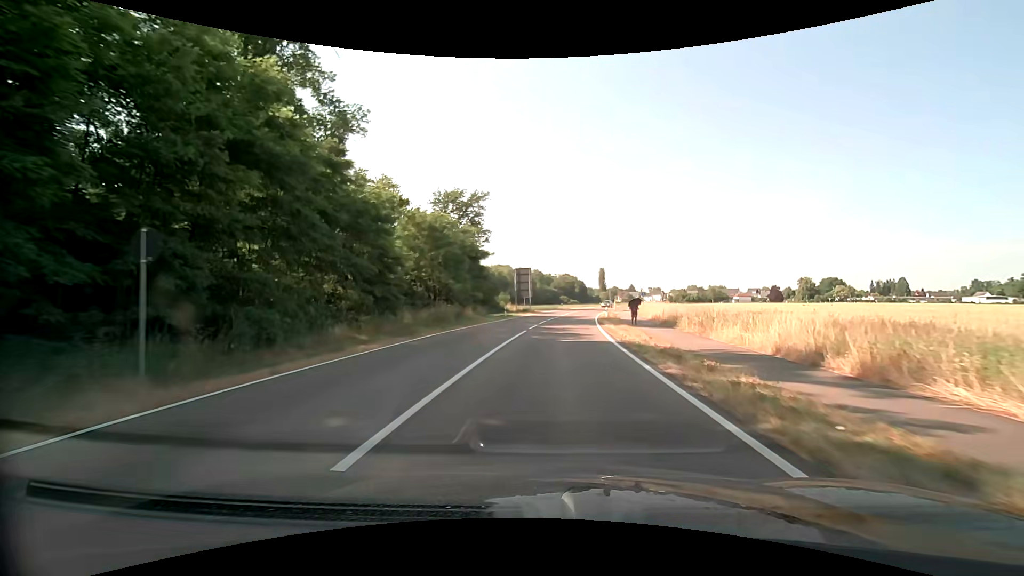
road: tertiary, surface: asphalt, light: Day
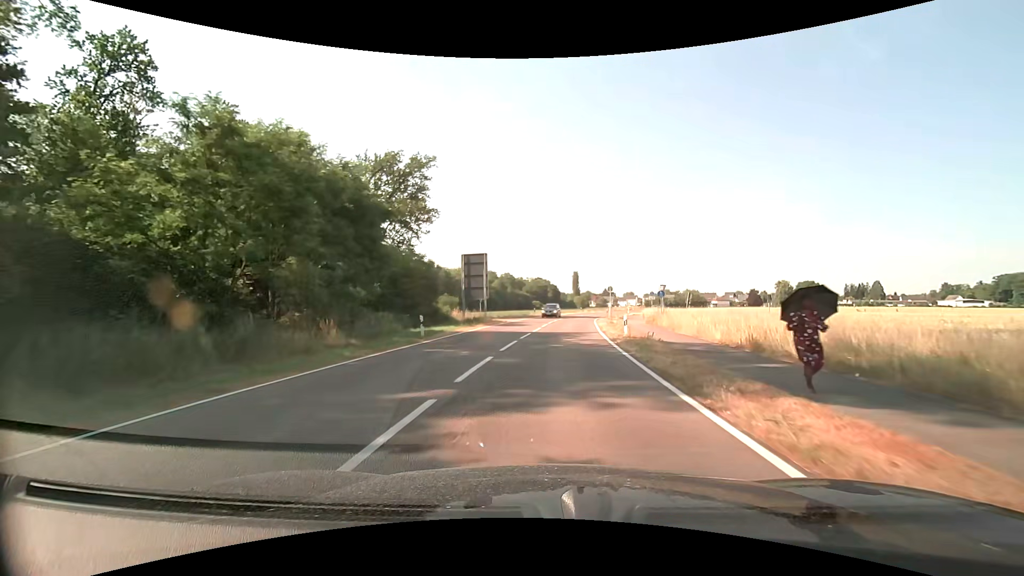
(+0.7, +22.8) m; +3°
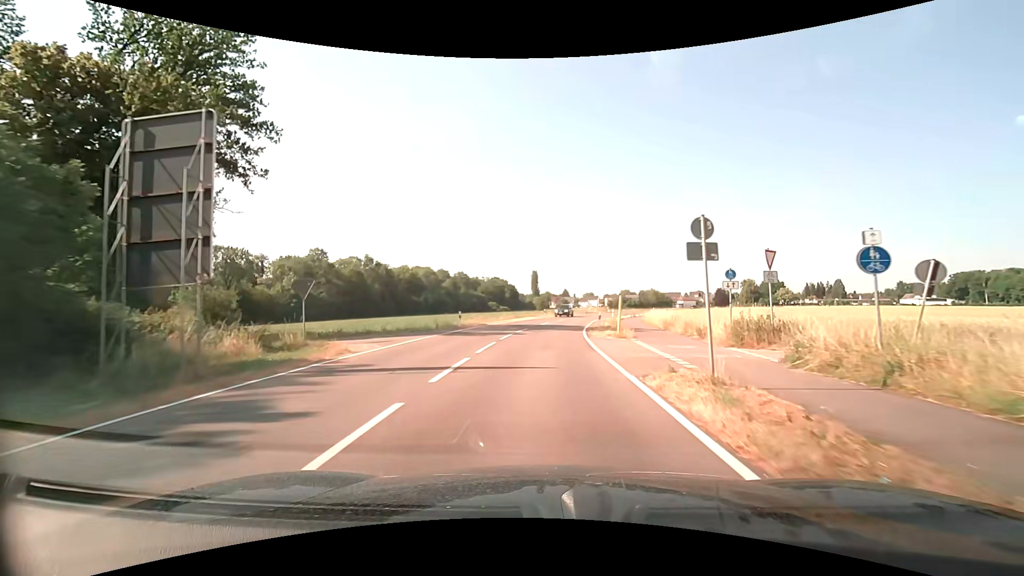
(+1.5, +30.3) m; +5°
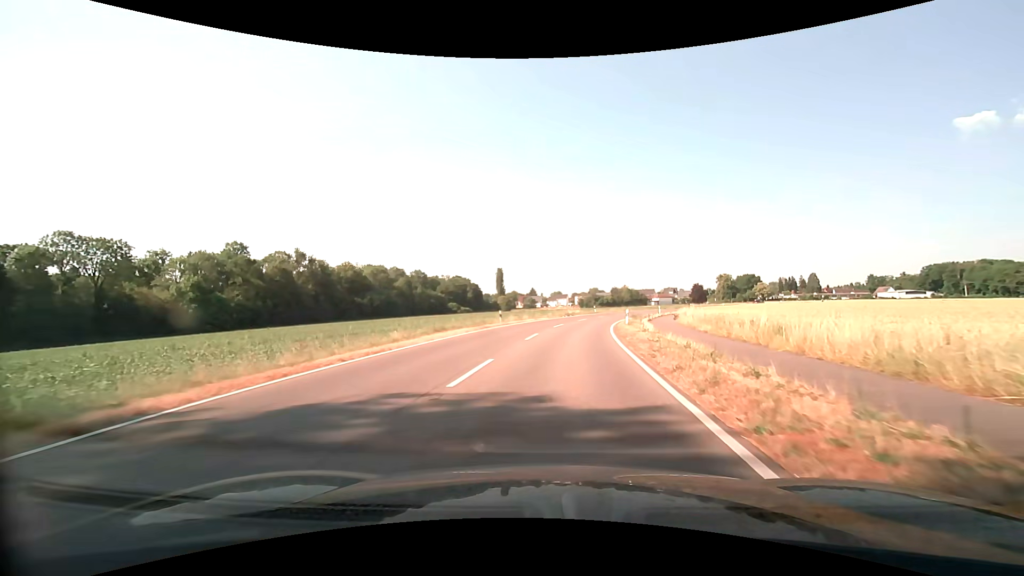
(+0.7, +30.4) m; +4°
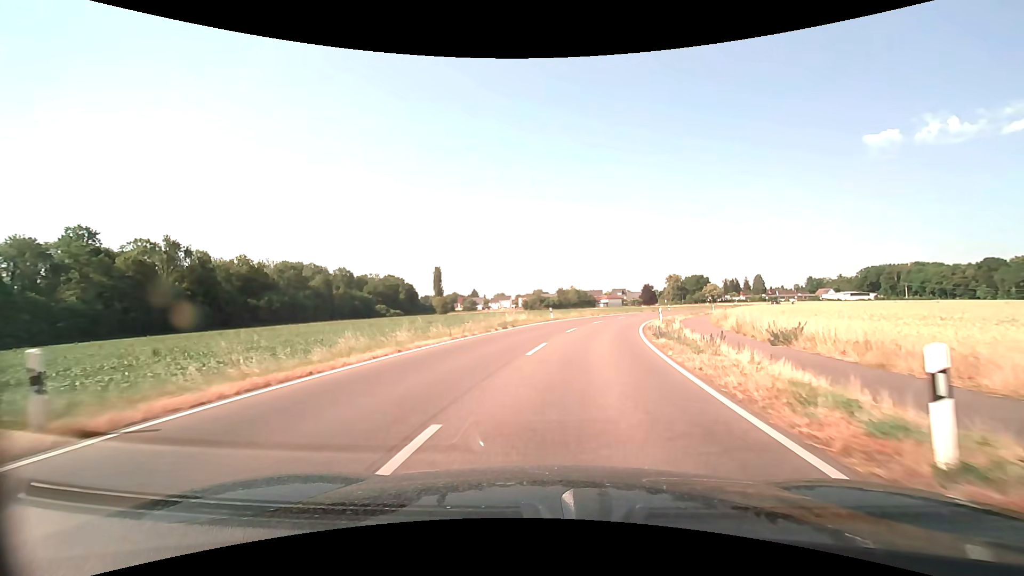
(+1.6, +30.4) m; +6°
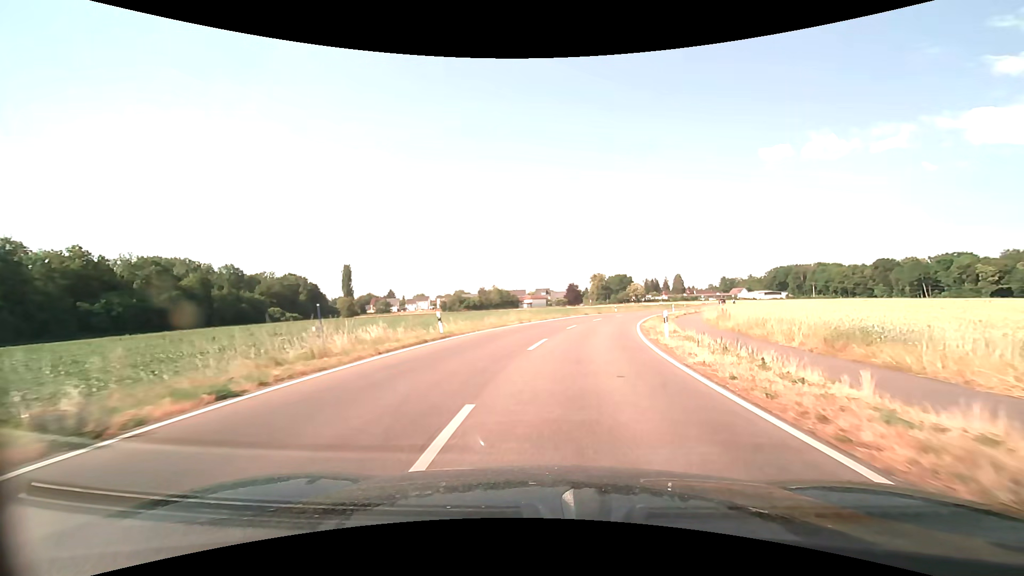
(+1.6, +22.8) m; +9°
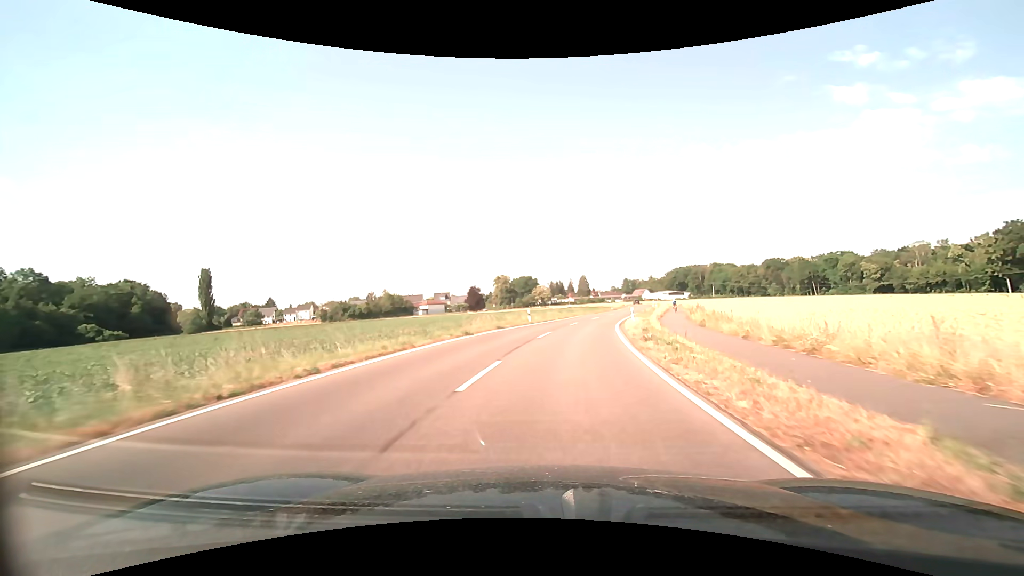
(+3.2, +30.3) m; +11°
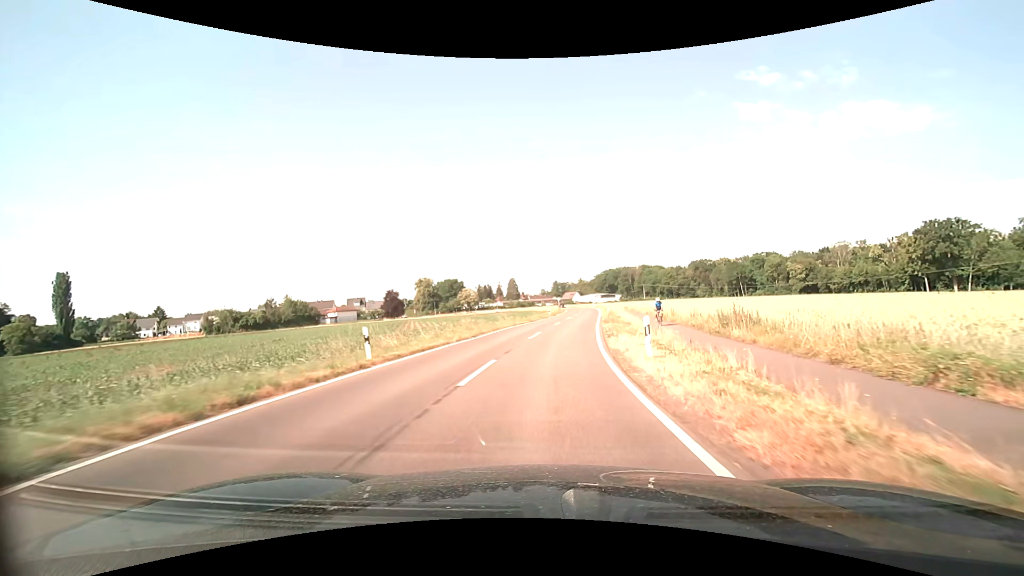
(+1.6, +22.9) m; +8°
(0, +10) (+1, +20) (+1, +30) (+2, +40) (+3, +50) (+5, +60) (+6, +70) (+7, +80) (+7, +90) (+8, +100) m
